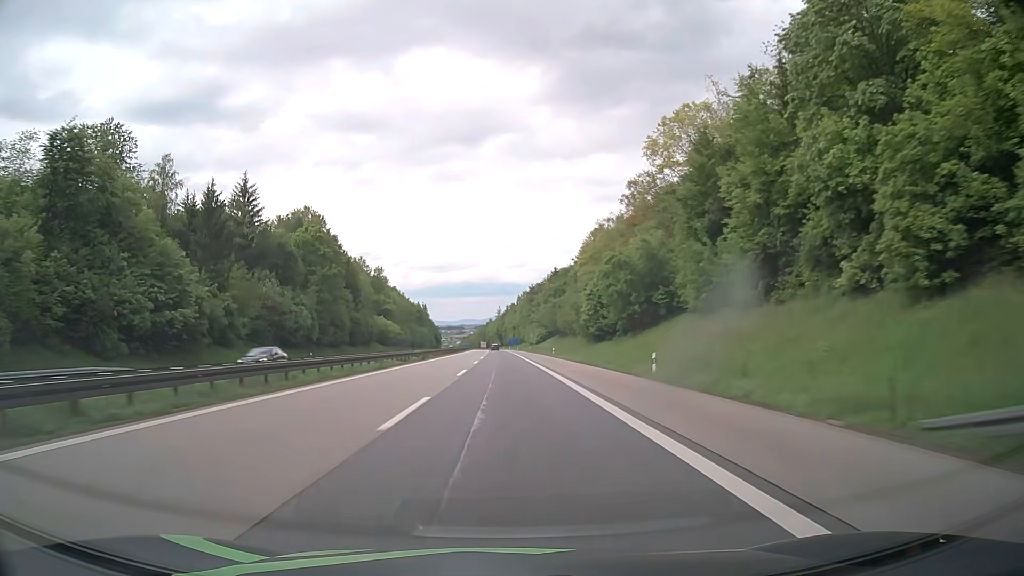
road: motorway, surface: asphalt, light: Day
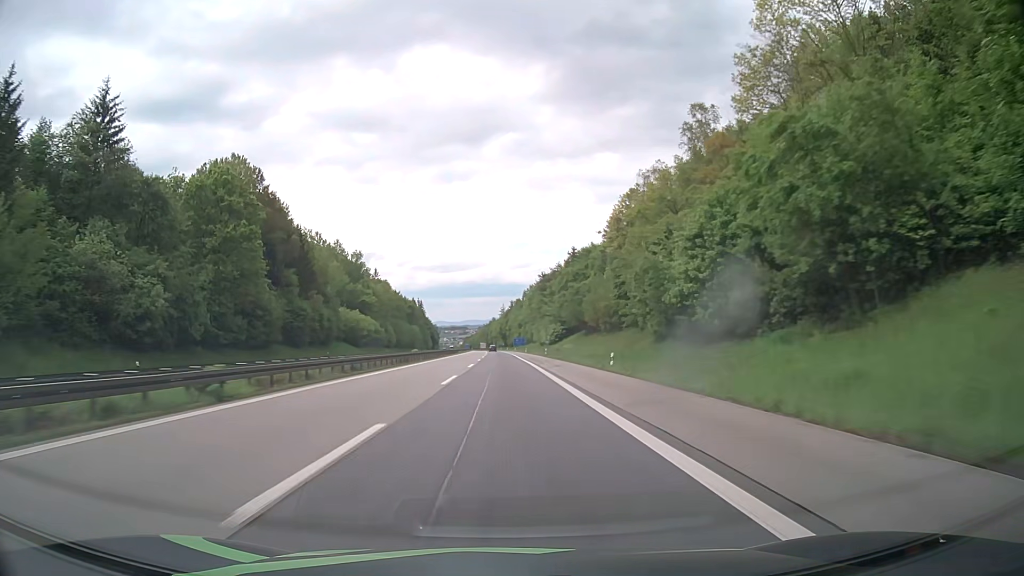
(-0.1, +41.3) m; 0°
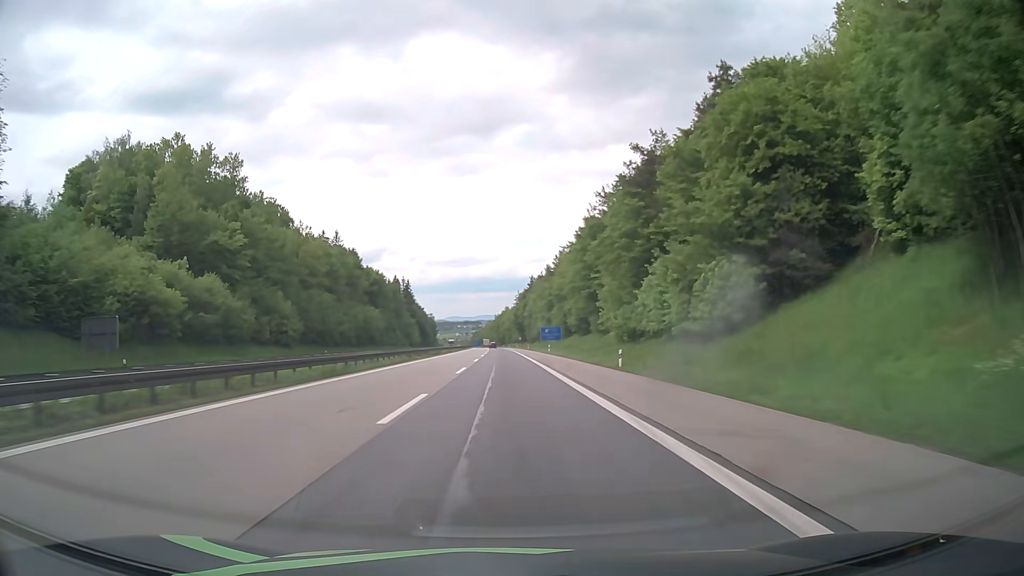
(-1.3, +101.9) m; -1°
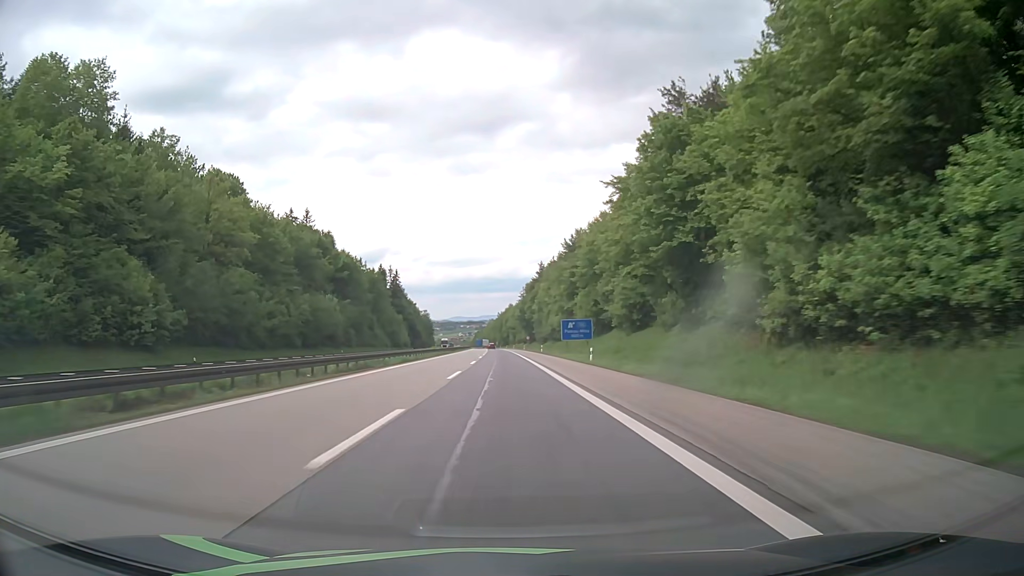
(-0.1, +39.4) m; 0°
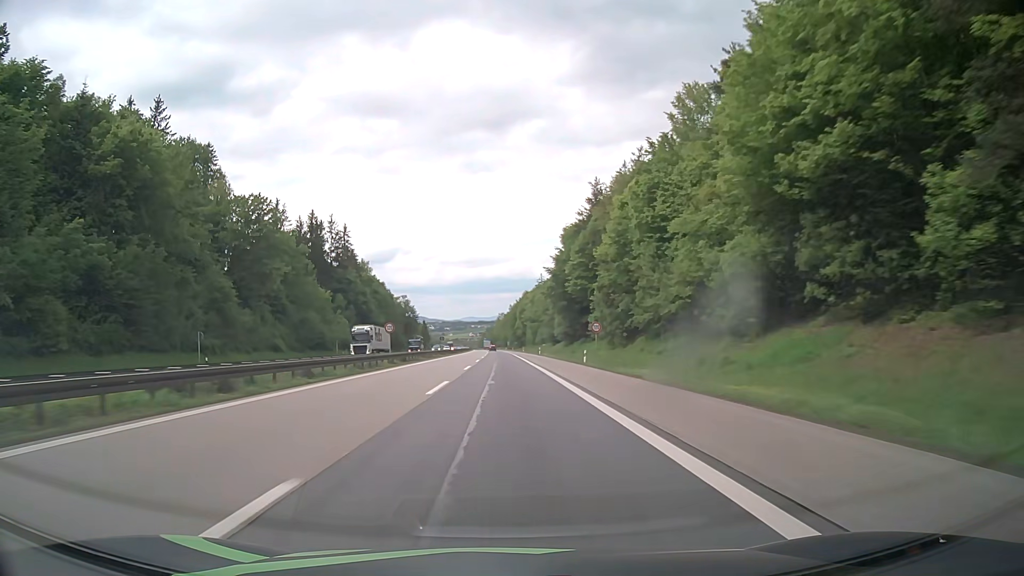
(-0.9, +96.8) m; -1°
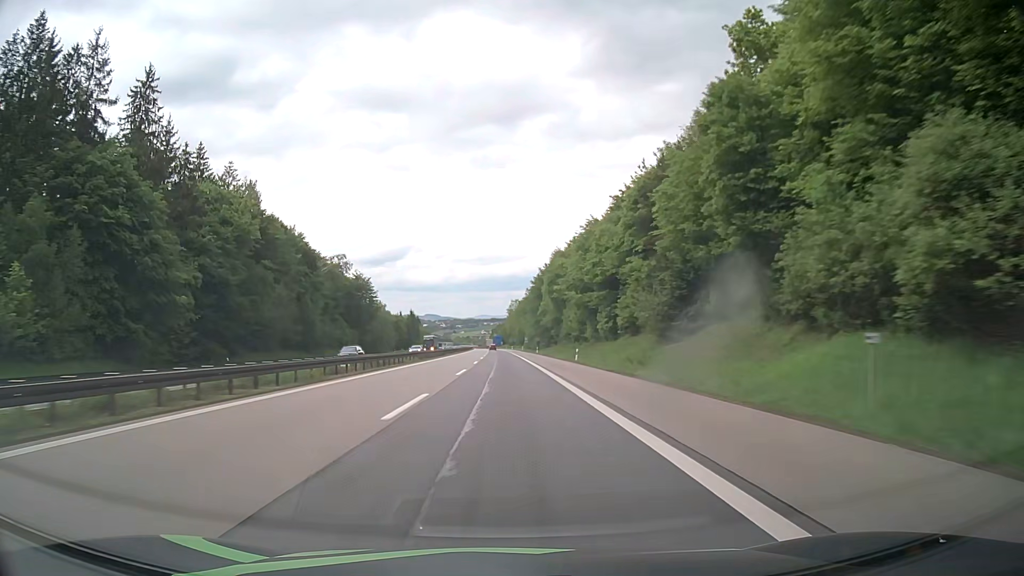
(-0.9, +95.8) m; -1°
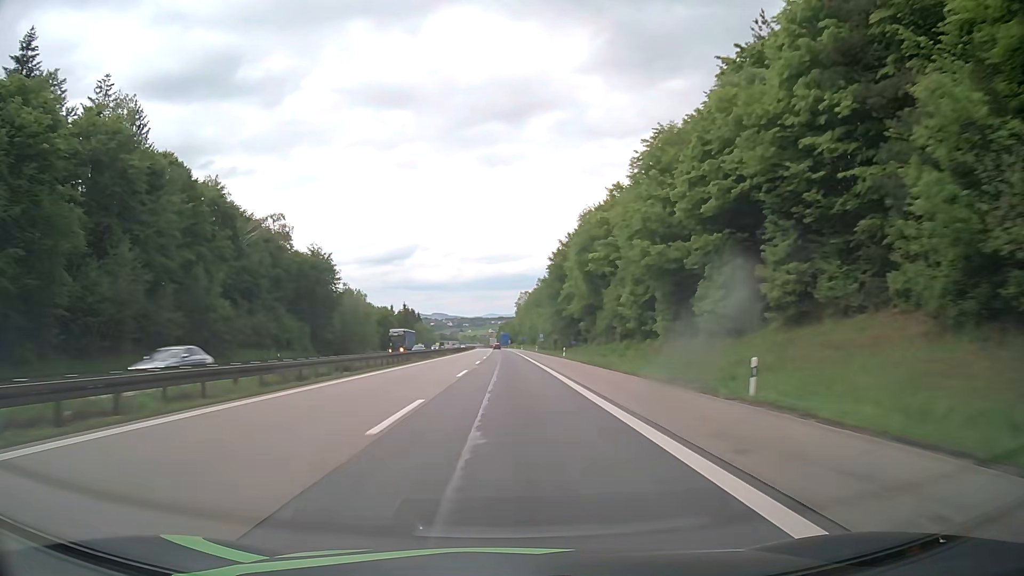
(-0.3, +38.2) m; -1°
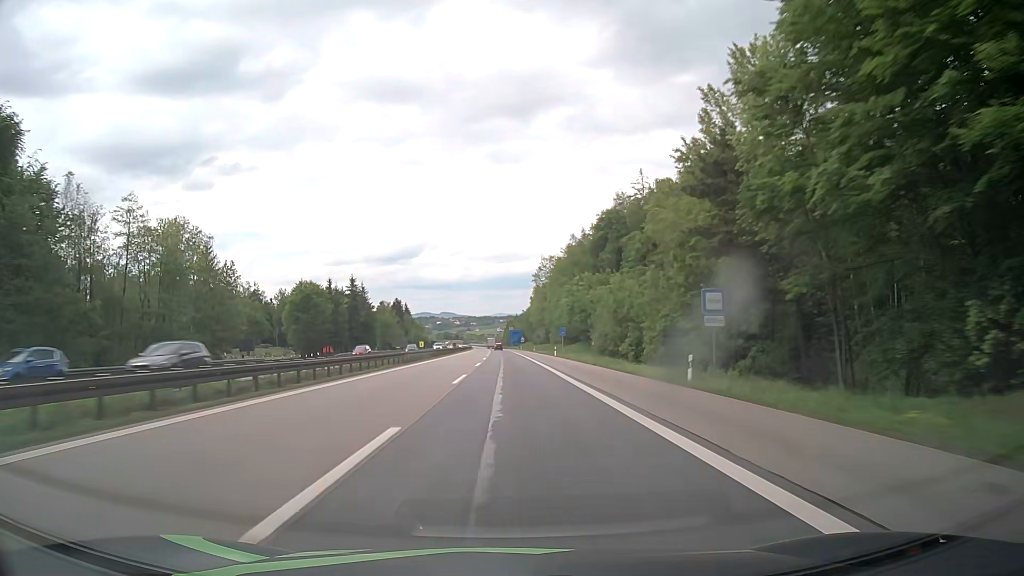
(-1.2, +95.3) m; -1°
(0, +10) (0, +20) (0, +30) (0, +40) (0, +50) (0, +60) (0, +70) (0, +80) (0, +90) (0, +100) m
